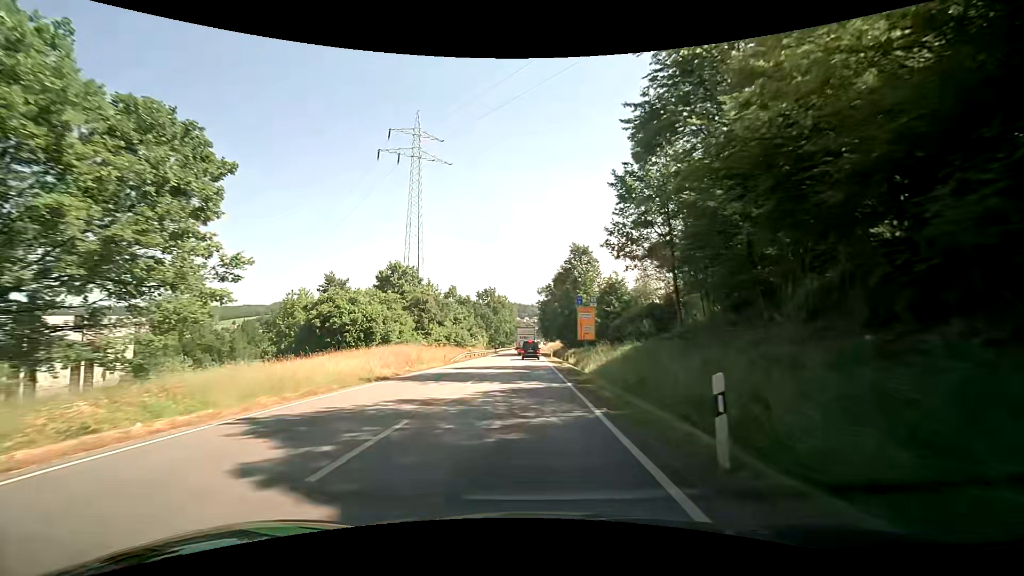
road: primary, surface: asphalt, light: Day
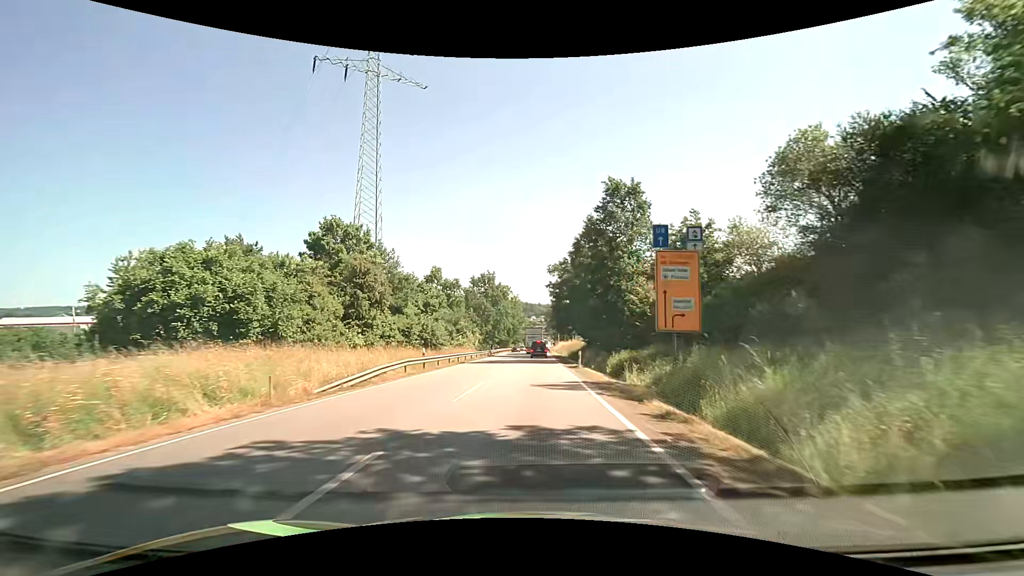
(-0.1, +26.5) m; -1°
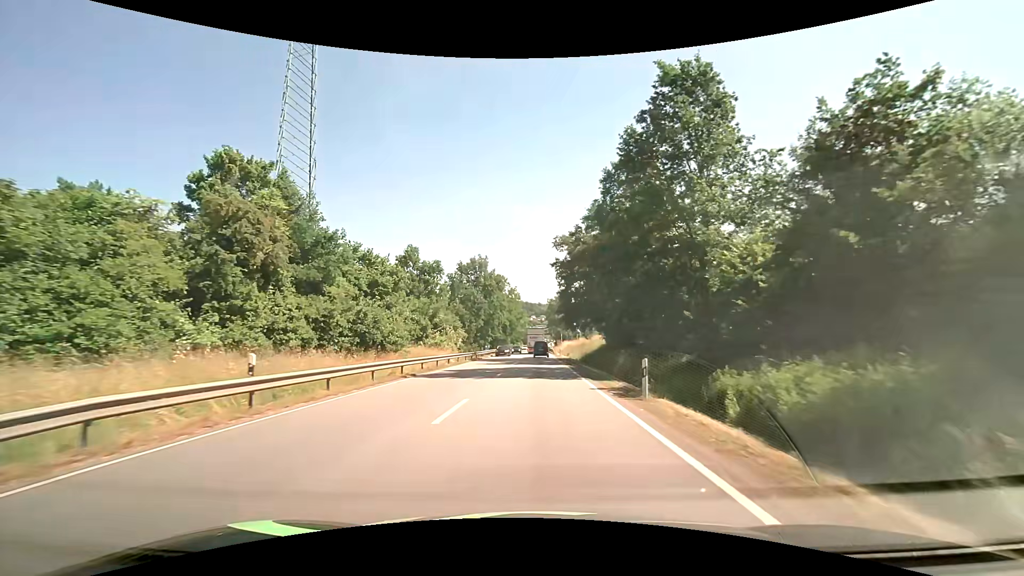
(+0.2, +17.5) m; 0°
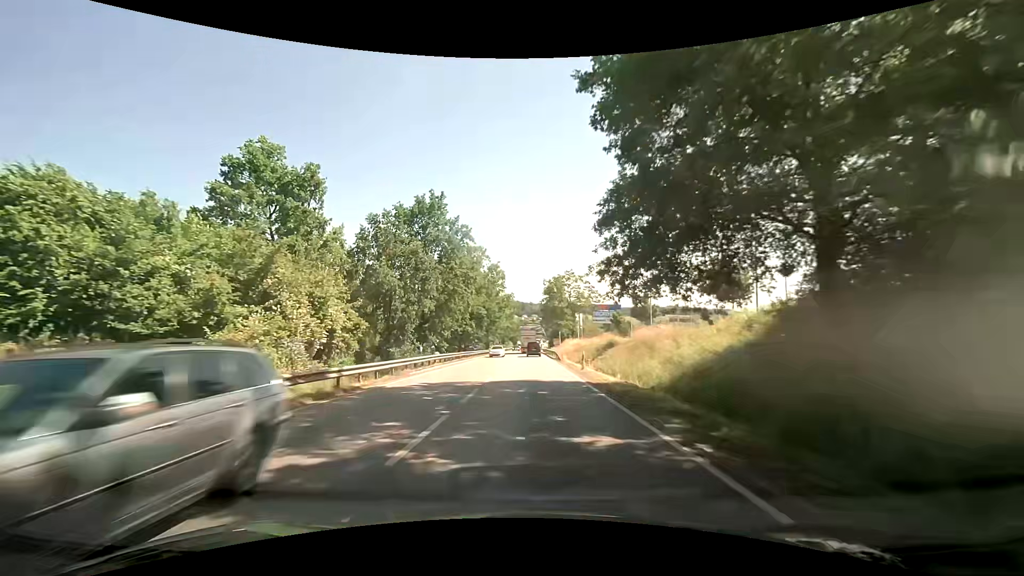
(+0.3, +35.0) m; +1°
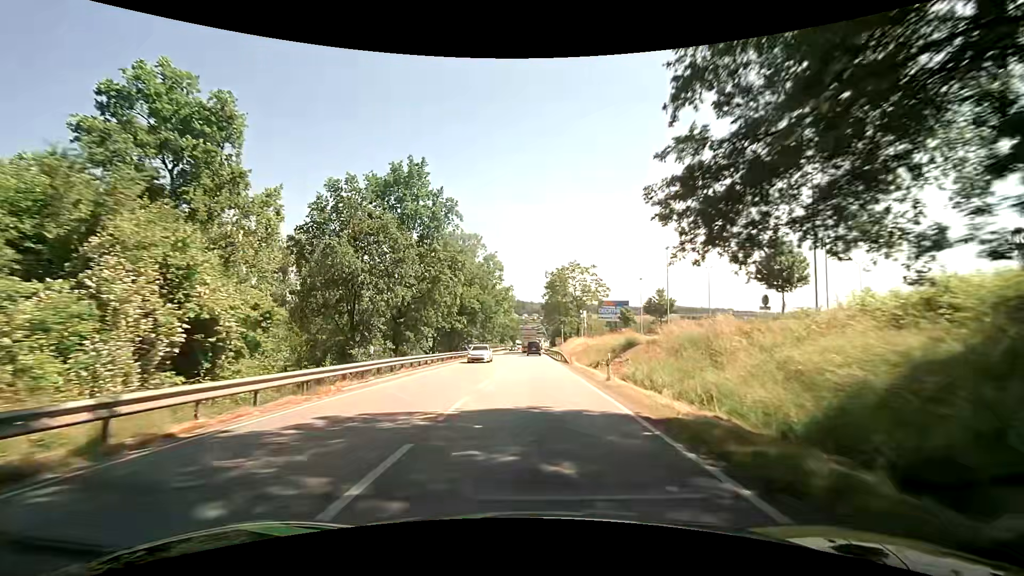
(0.0, +8.7) m; 0°
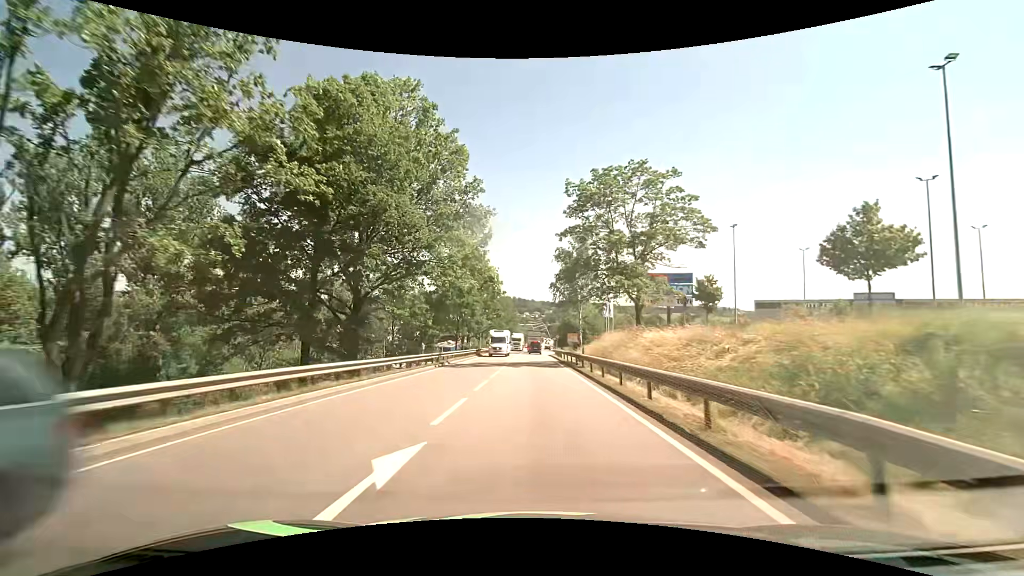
(-0.3, +42.5) m; 0°
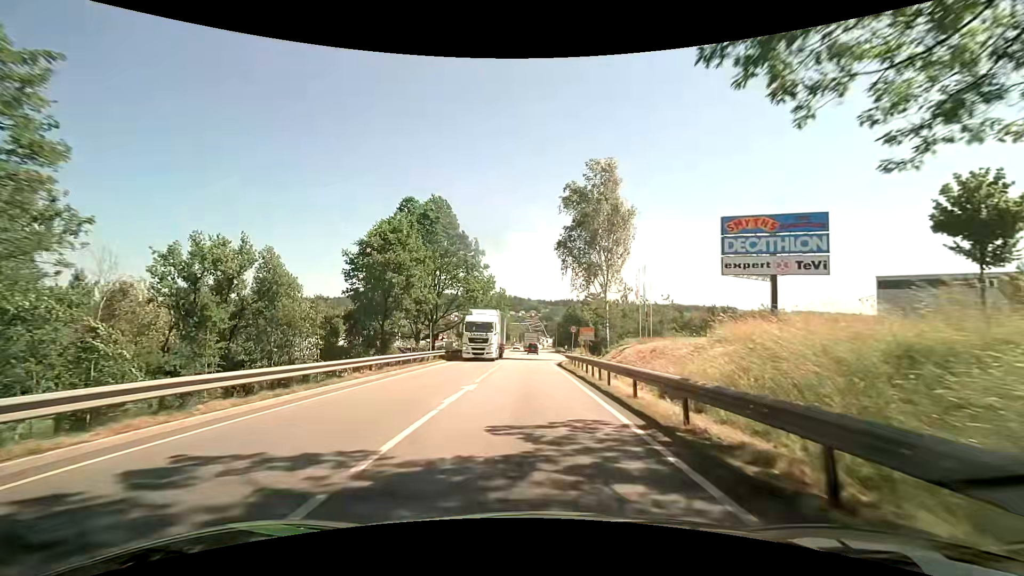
(+0.1, +31.7) m; +1°
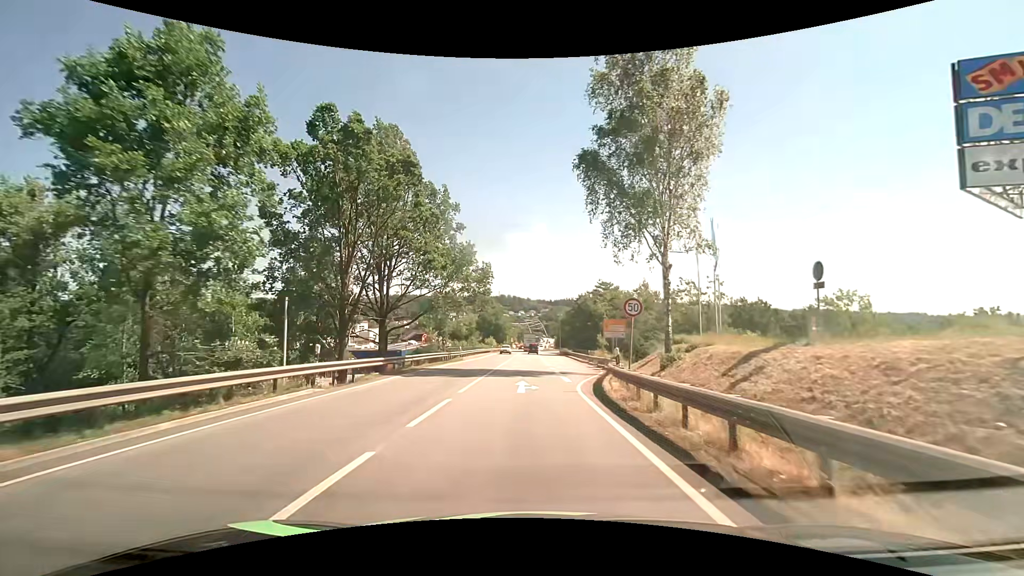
(-0.2, +21.8) m; -1°
(0, +10) (0, +20) (+1, +30) (+2, +40) (+3, +50) (+3, +60) (+3, +70) (+3, +80) (+3, +90) (+3, +100) m
